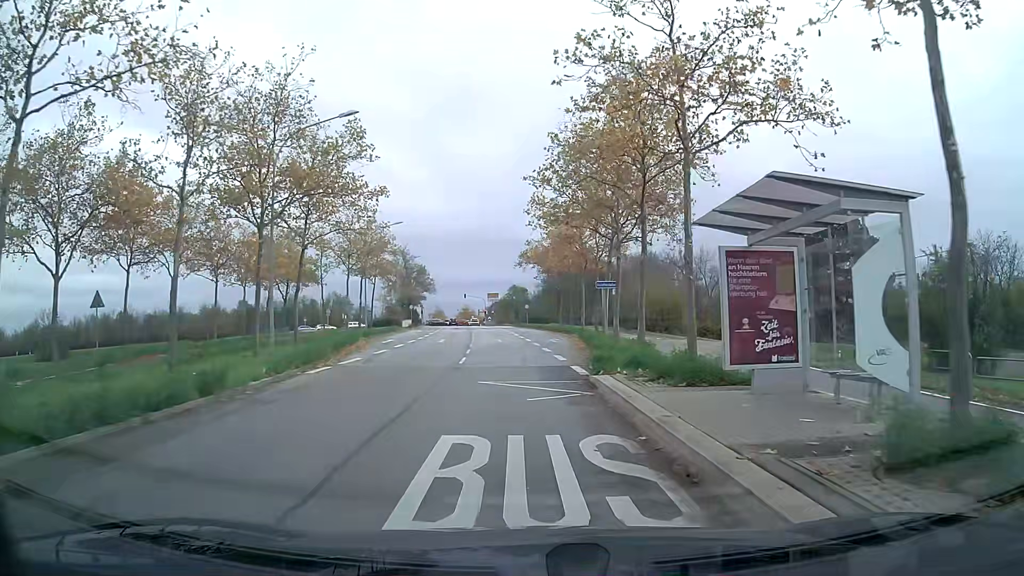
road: tertiary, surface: asphalt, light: Day
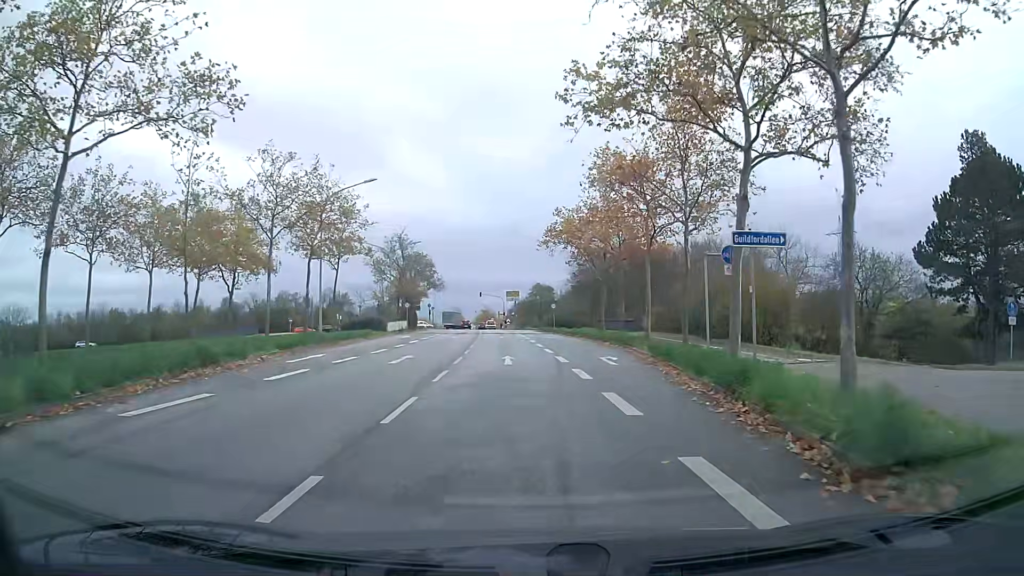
(-0.3, +19.4) m; -2°
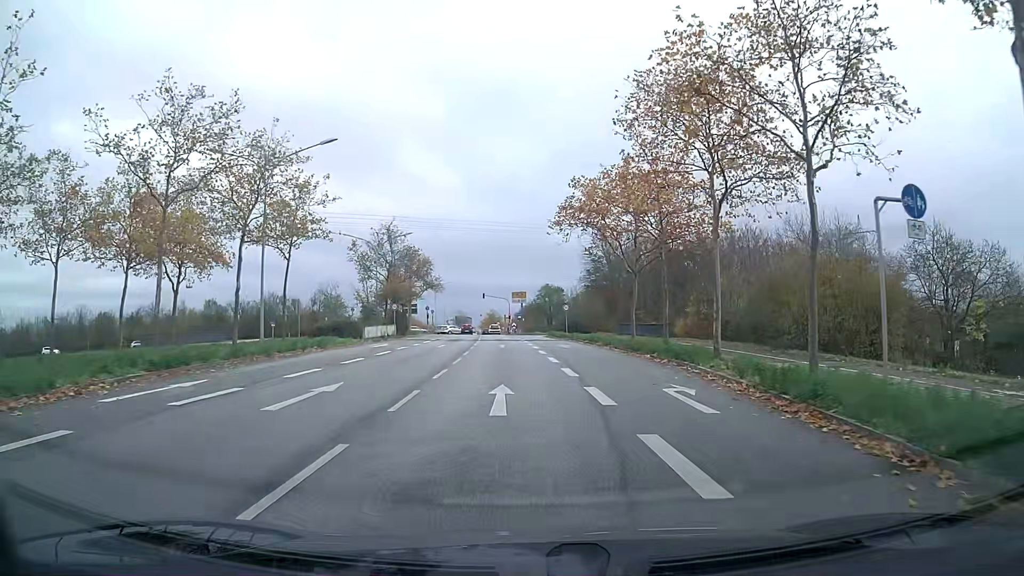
(-0.1, +10.5) m; -1°
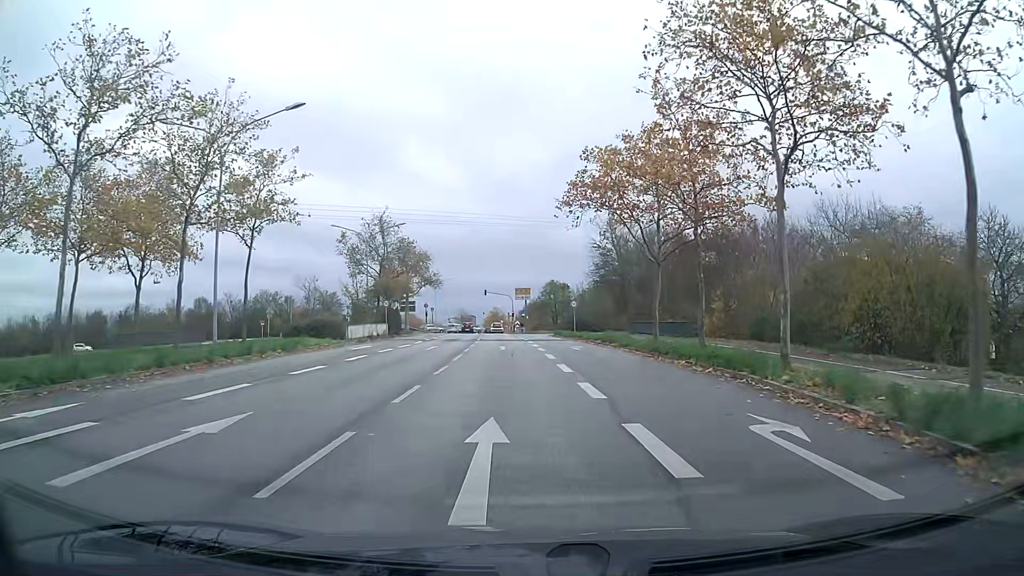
(0.0, +5.4) m; -1°
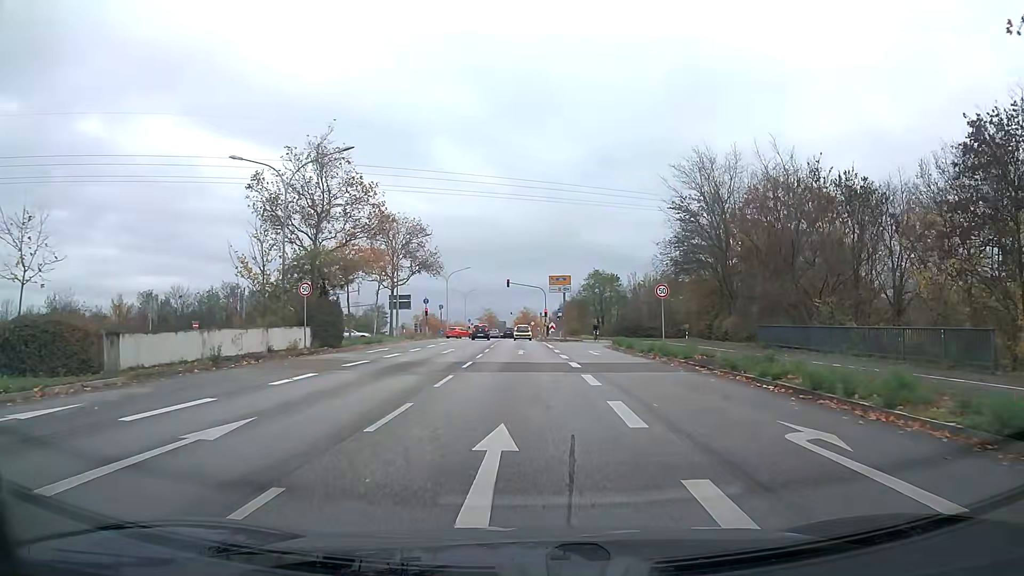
(-0.6, +26.9) m; -3°
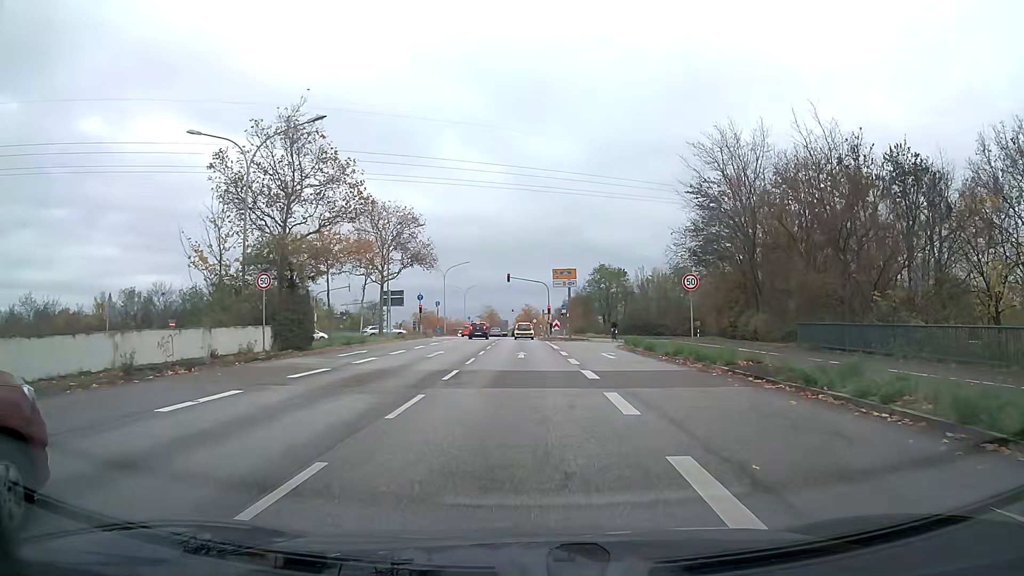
(0.0, +5.0) m; 0°
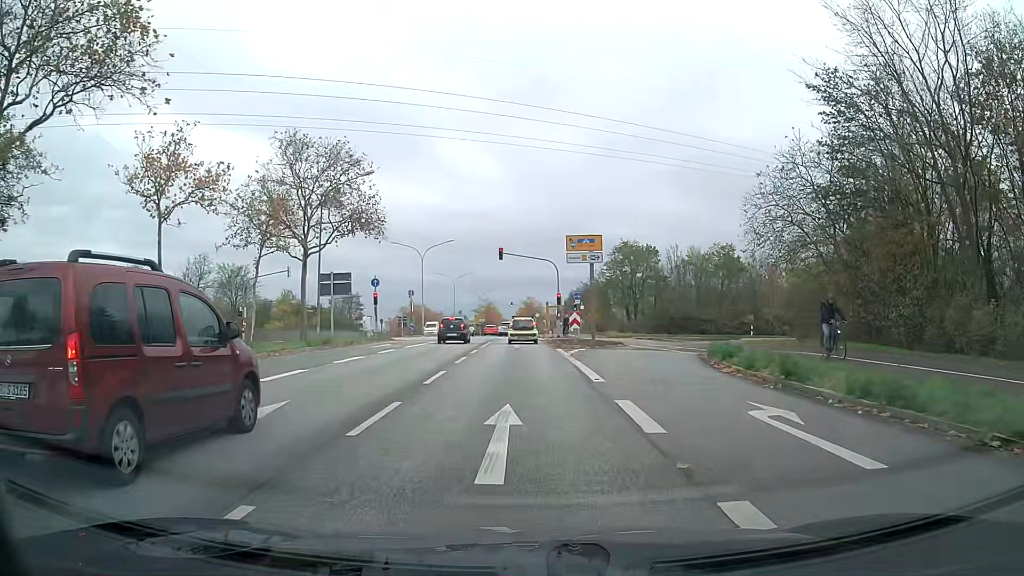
(0.0, +19.4) m; 0°
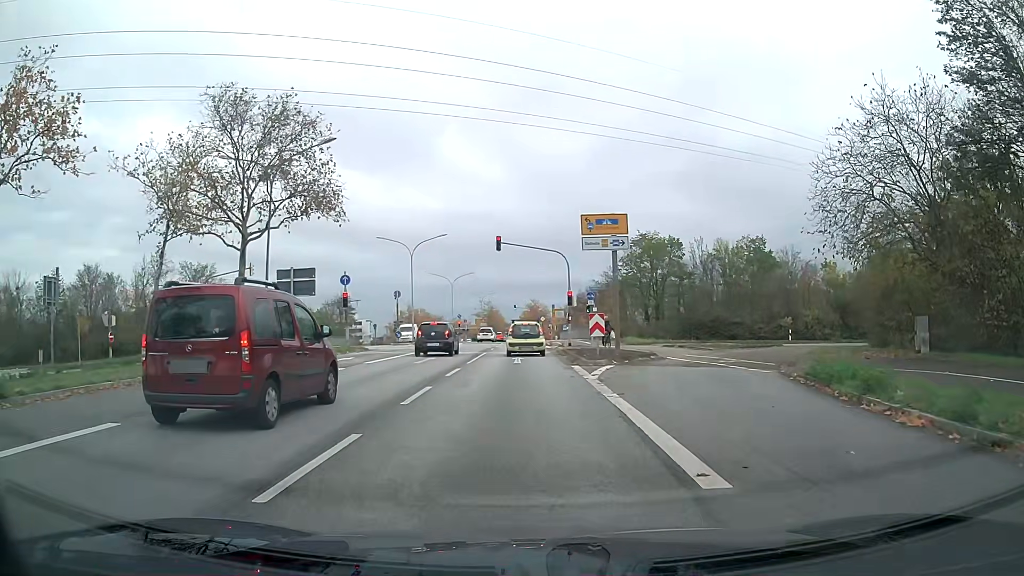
(0.0, +8.6) m; -1°
